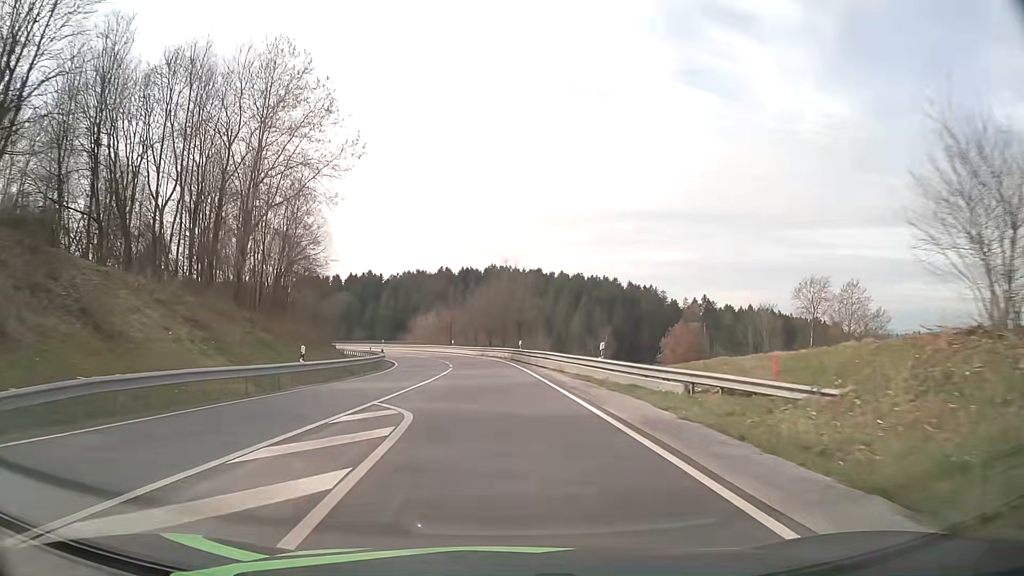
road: primary_link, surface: asphalt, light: Day
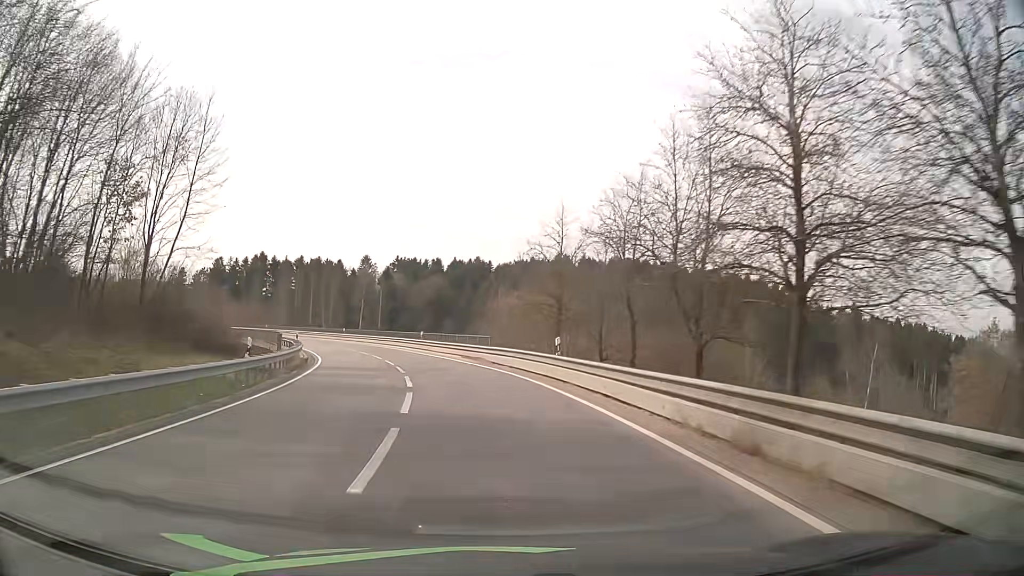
(-2.9, +49.7) m; -9°
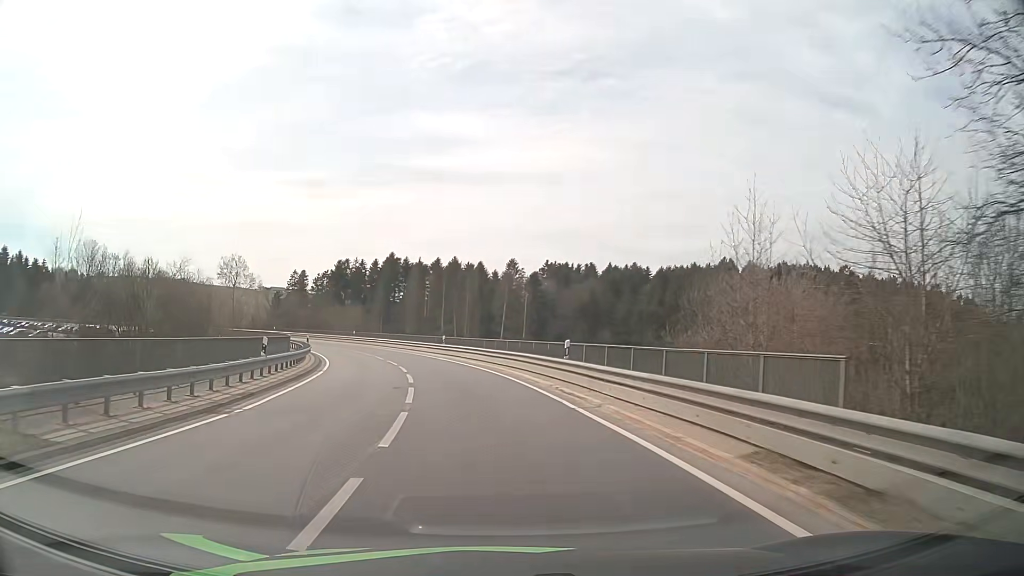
(-3.0, +27.9) m; -13°
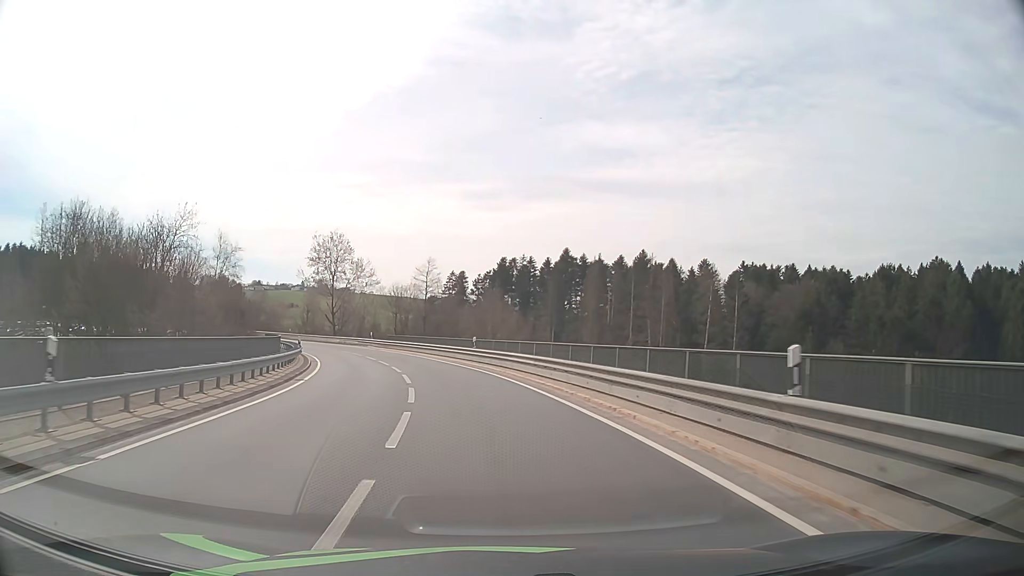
(-5.1, +36.6) m; -15°
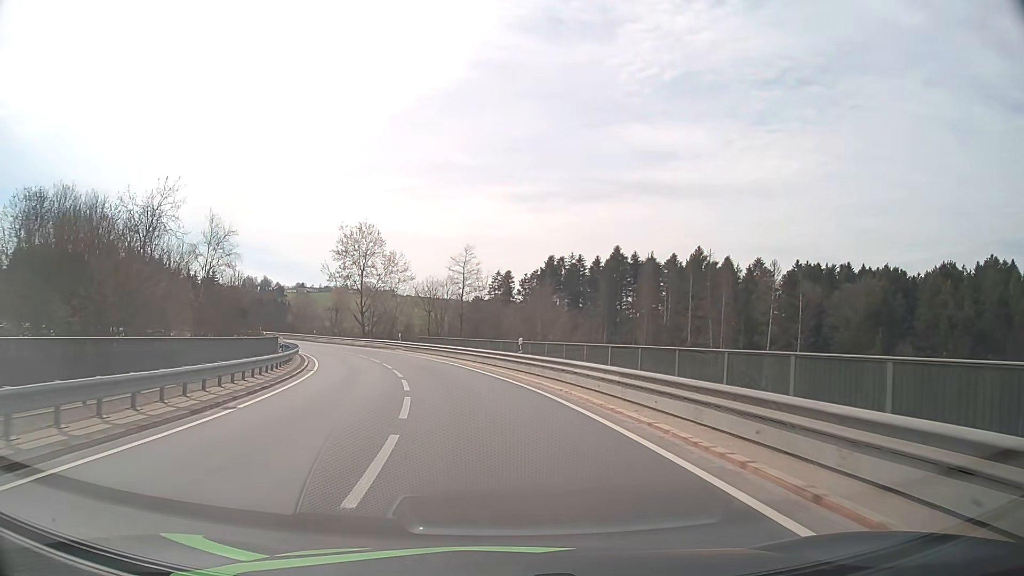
(-0.3, +9.3) m; -4°
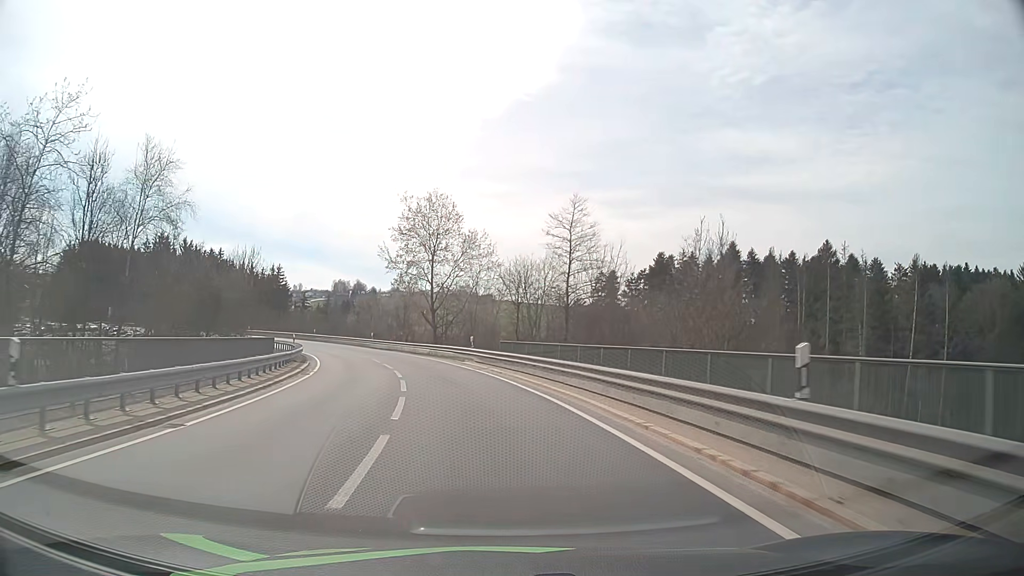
(-1.3, +18.5) m; -8°
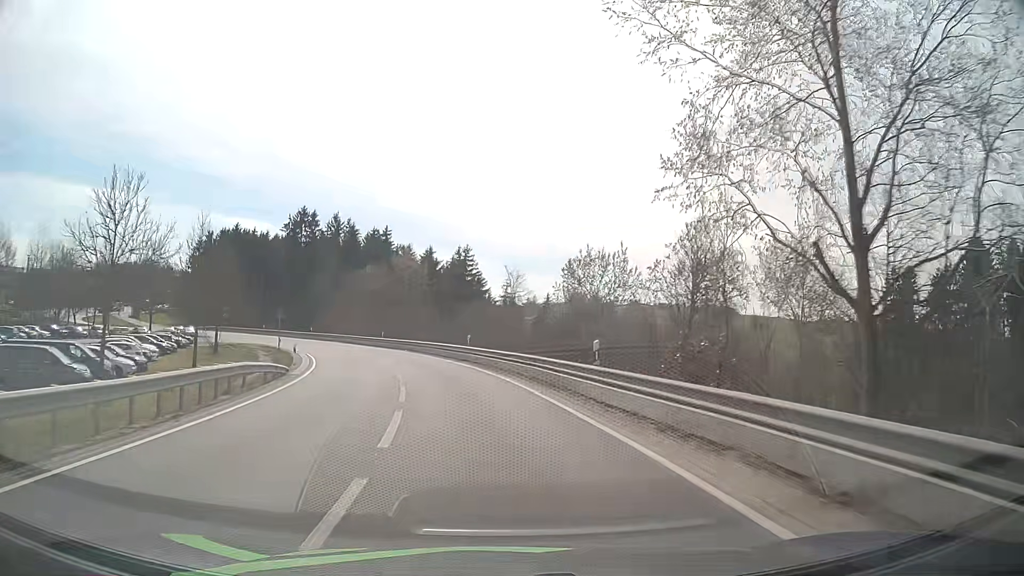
(-8.2, +45.3) m; -20°
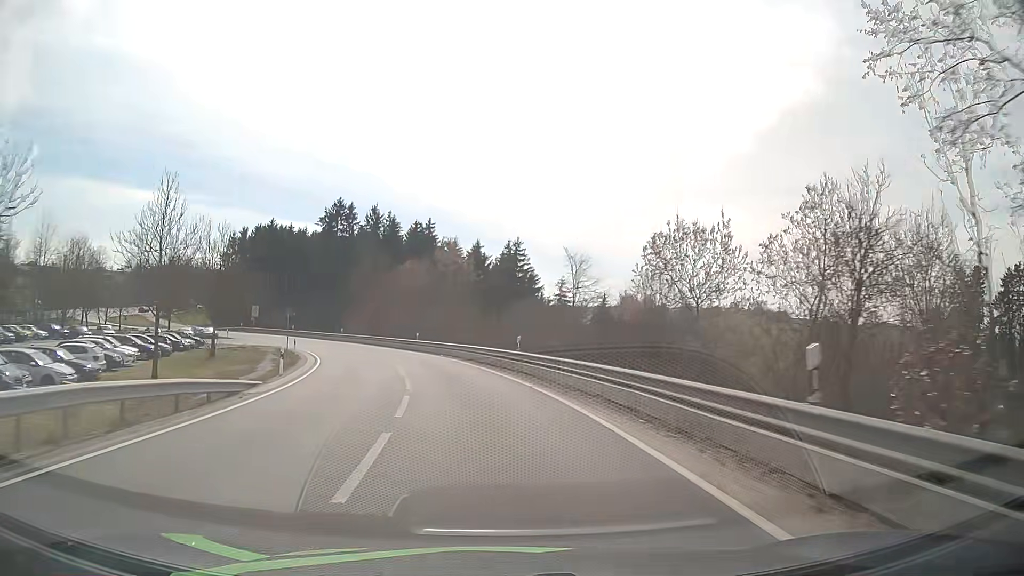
(-0.3, +9.1) m; -5°
(0, +10) (-1, +20) (-3, +30) (-6, +39) (-9, +49) (-13, +58) (-18, +67) (-23, +75) (-29, +83) (-37, +90) m
